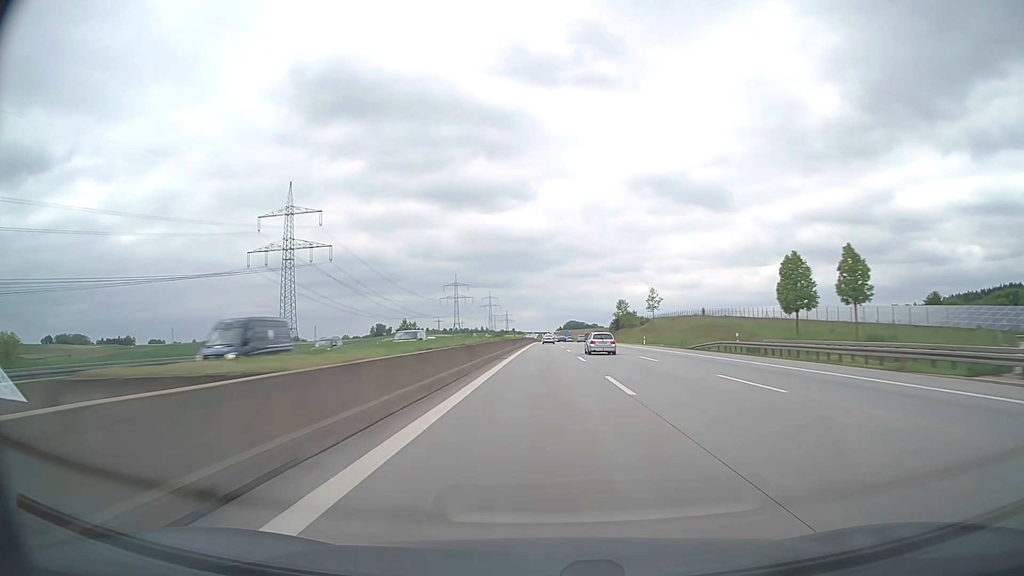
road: motorway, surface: asphalt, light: Day
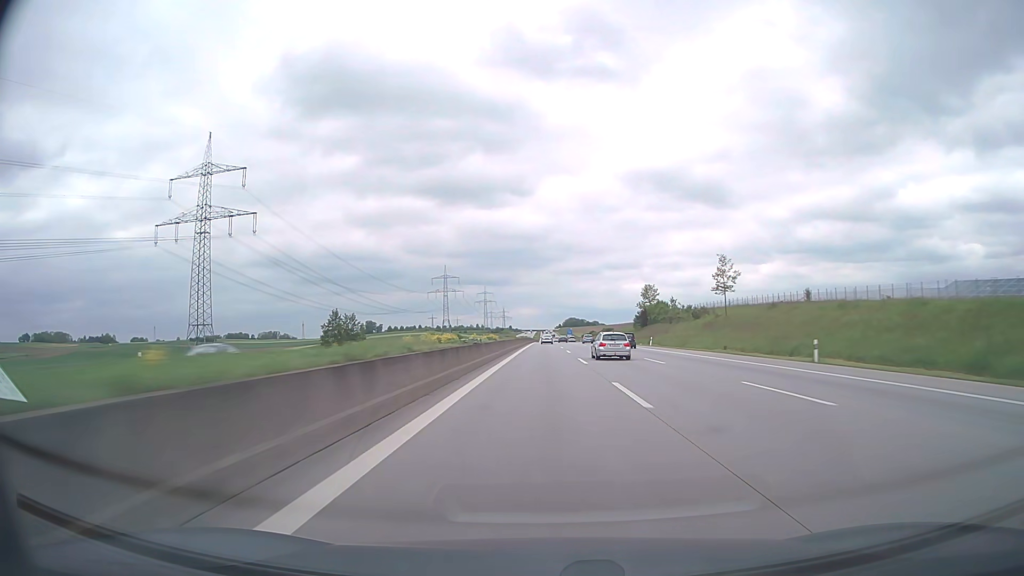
(0.0, +56.2) m; 0°
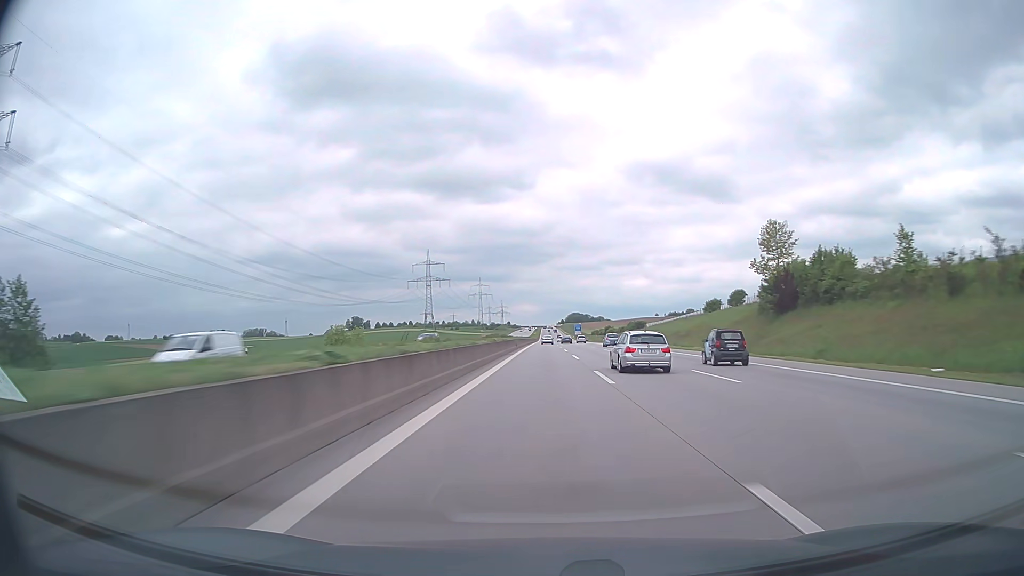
(0.0, +84.3) m; 0°
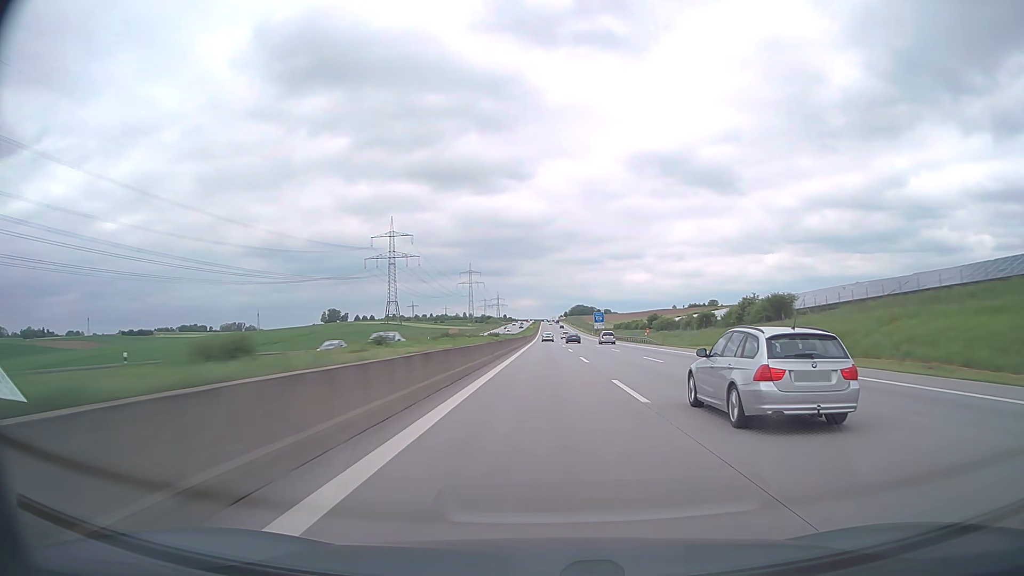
(-0.1, +112.7) m; 0°
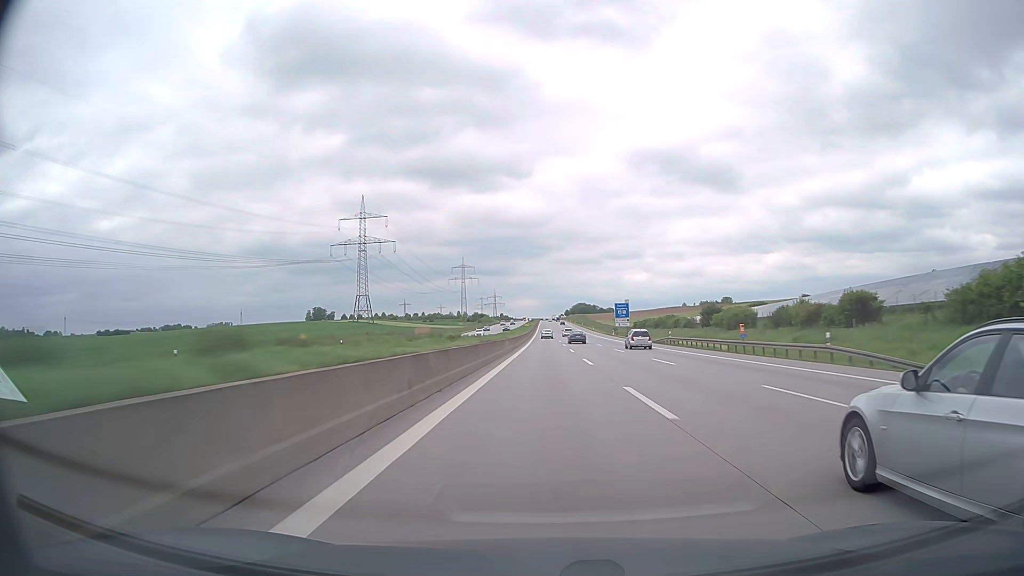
(0.0, +56.4) m; 0°
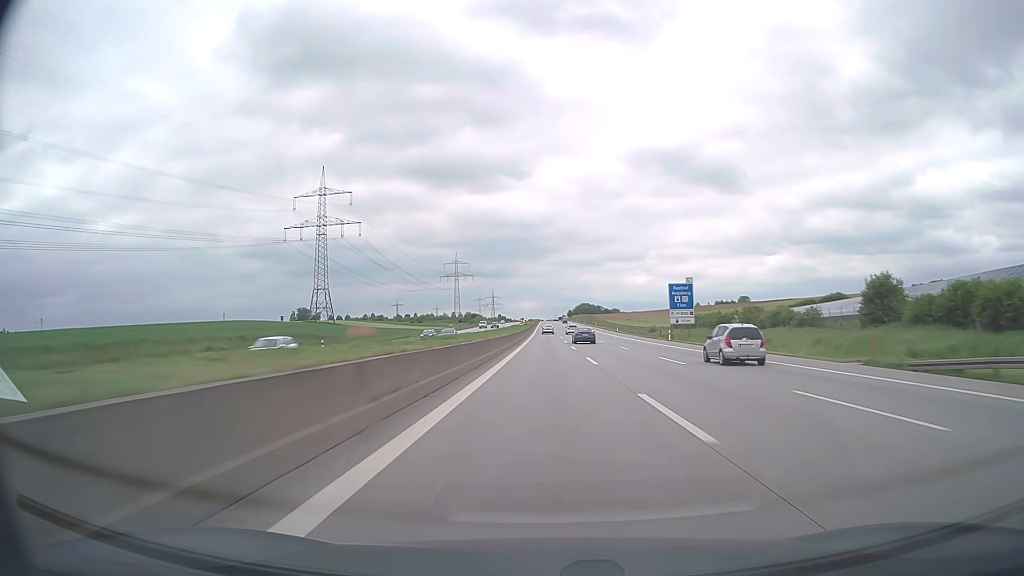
(0.0, +56.3) m; 0°
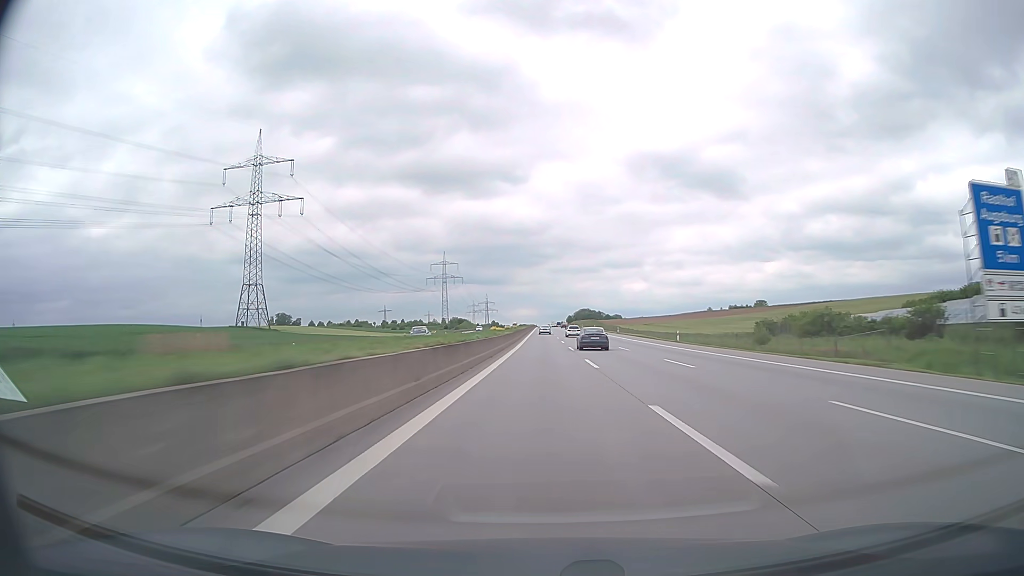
(+0.2, +56.1) m; 0°
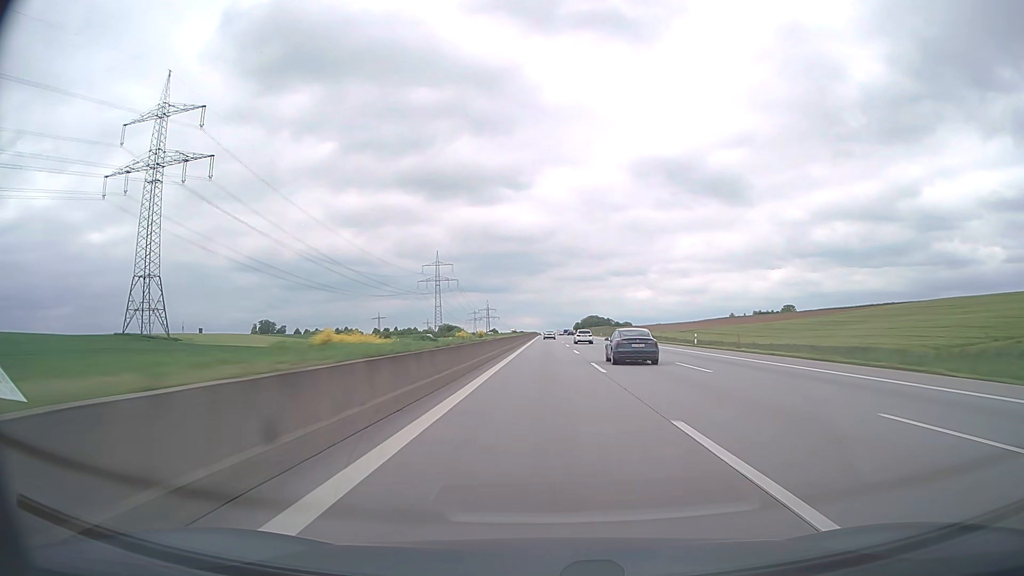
(-0.1, +55.8) m; 0°
(0, +10) (0, +20) (0, +30) (0, +40) (0, +50) (0, +60) (0, +70) (0, +80) (0, +90) (0, +100) m
